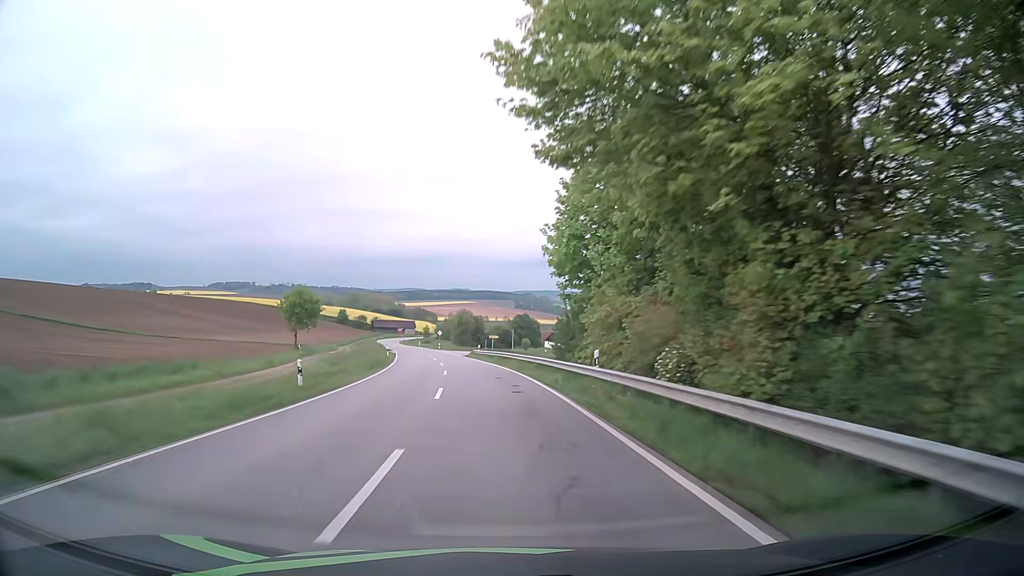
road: secondary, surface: asphalt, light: Day
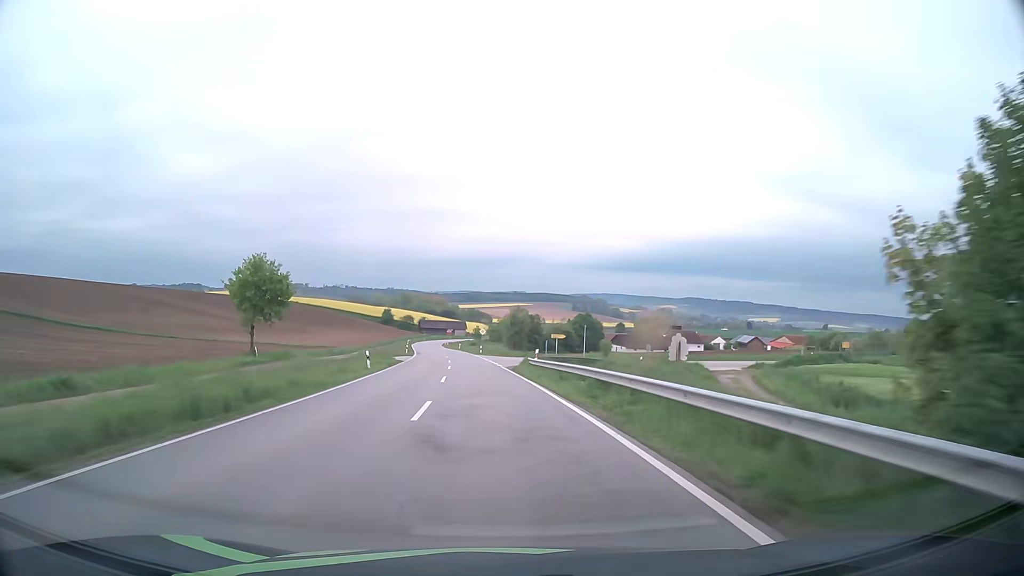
(-1.4, +29.0) m; -5°
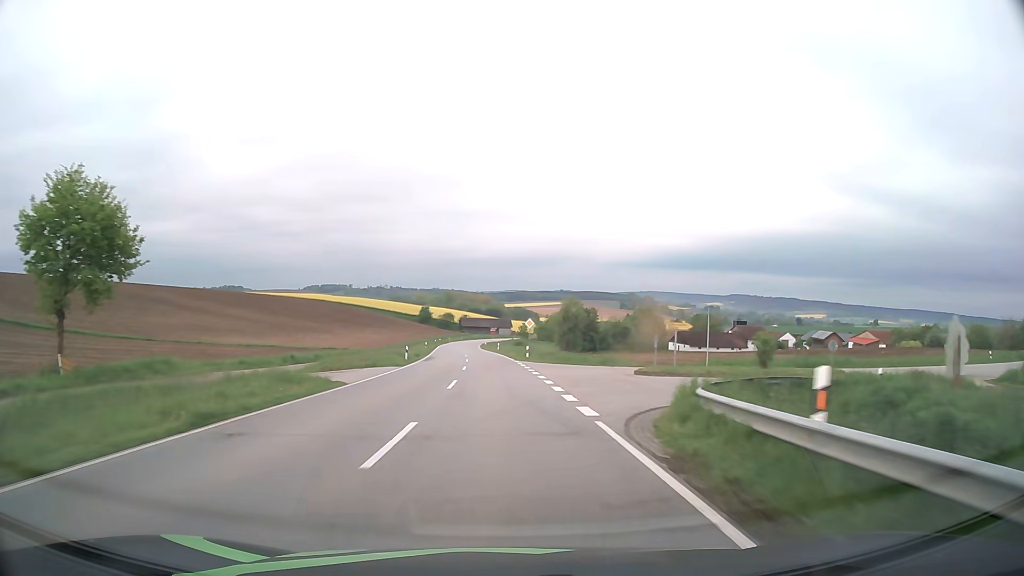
(-1.0, +28.9) m; -4°
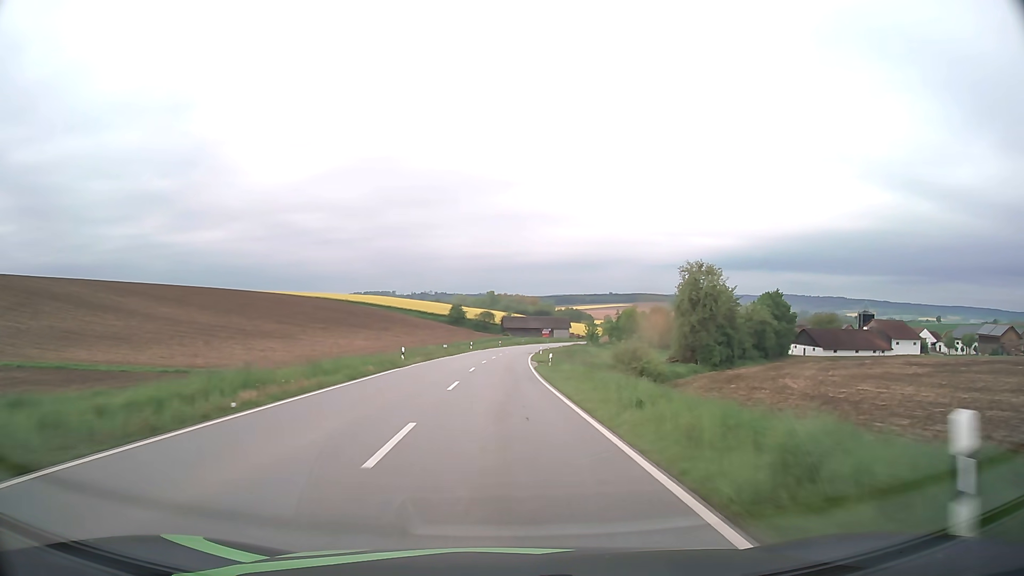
(-3.3, +72.5) m; -4°
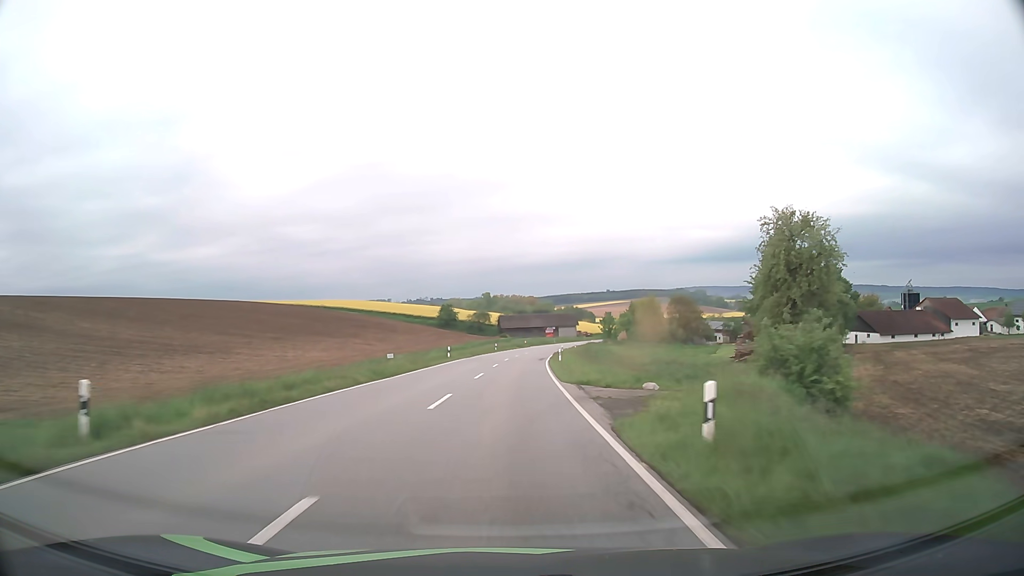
(0.0, +29.3) m; 0°
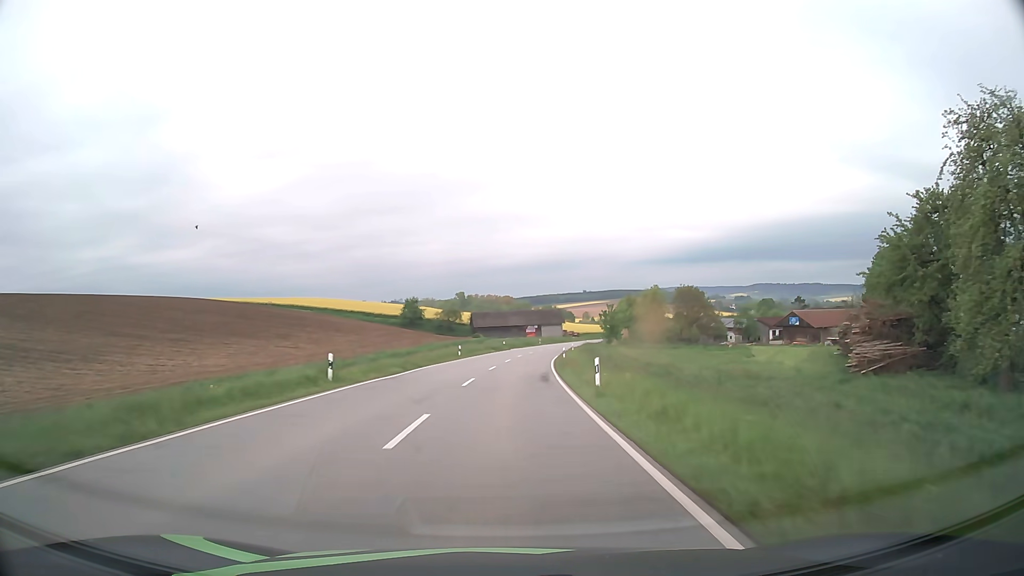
(+0.3, +29.2) m; +2°
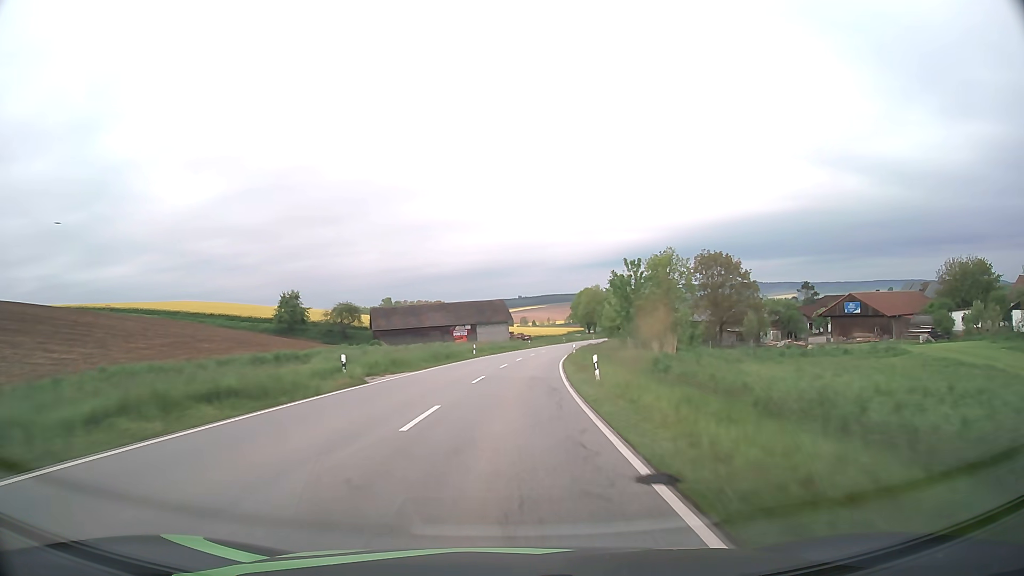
(+2.8, +57.9) m; +5°
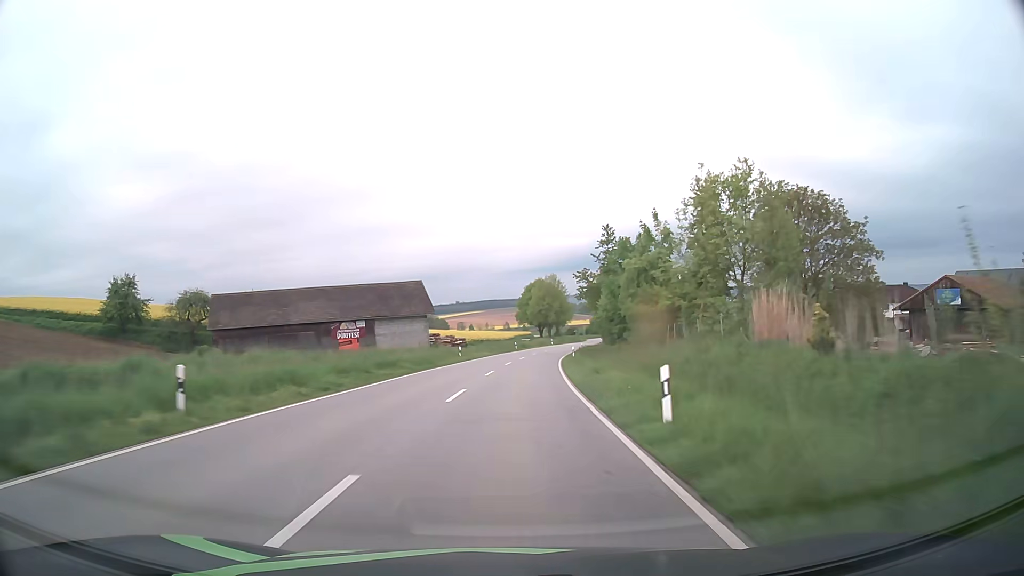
(+1.8, +42.8) m; +5°
(0, +10) (0, +20) (+1, +30) (+2, +40) (+3, +50) (+4, +60) (+5, +70) (+6, +80) (+8, +90) (+10, +99) m
